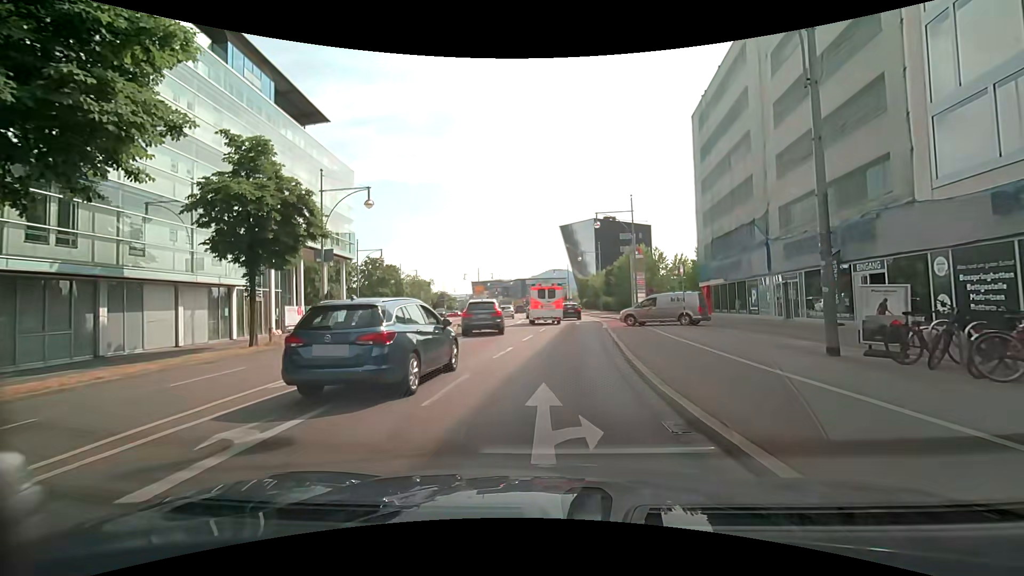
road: primary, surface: asphalt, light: Day
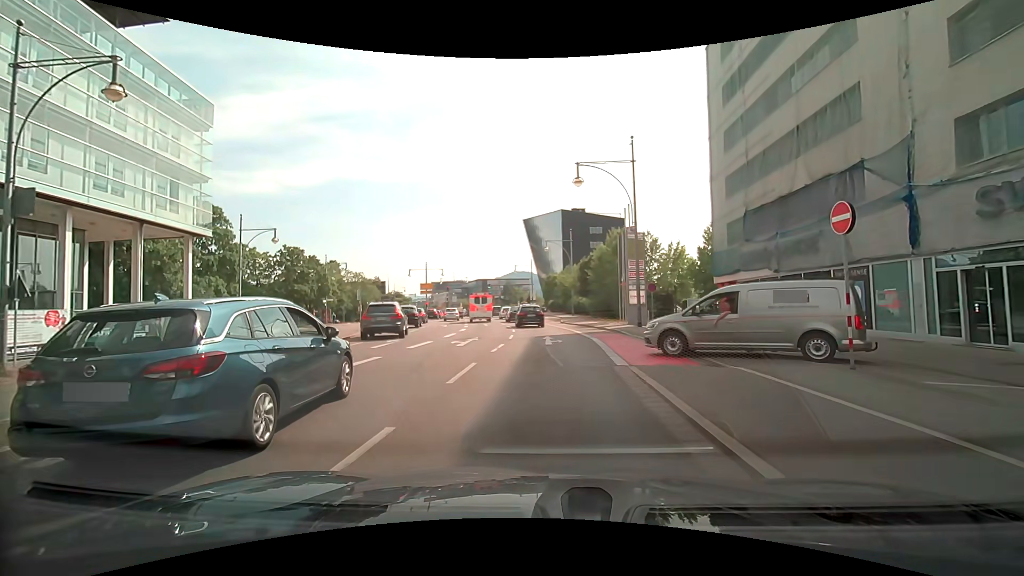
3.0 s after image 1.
(+0.5, +16.1) m; +4°
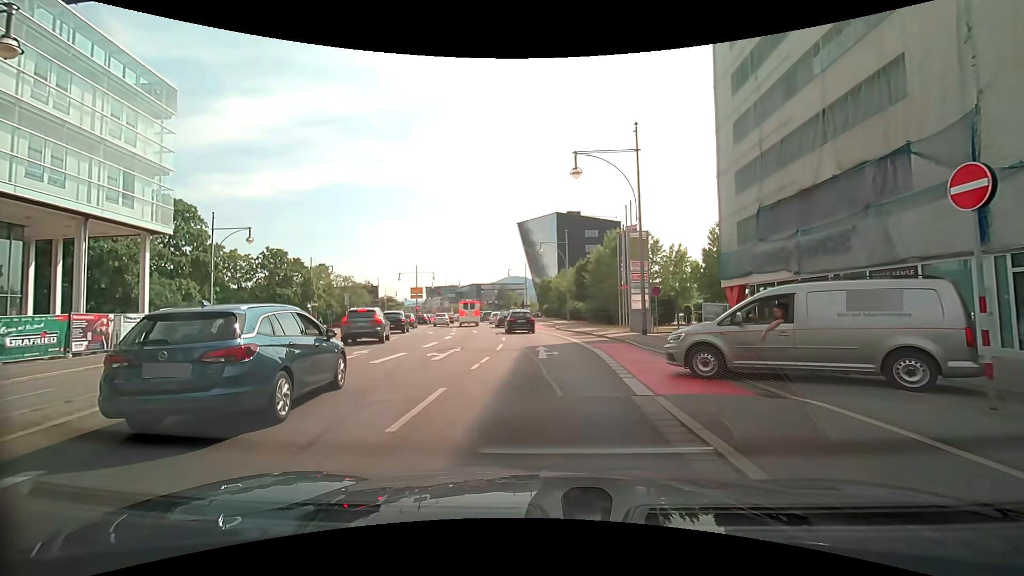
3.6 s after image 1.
(0.0, +2.9) m; +1°
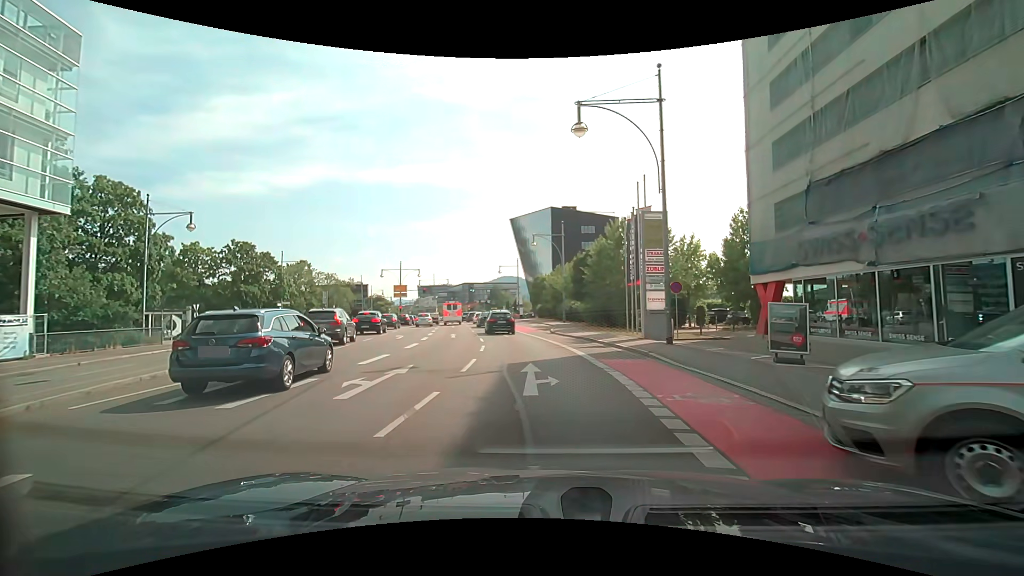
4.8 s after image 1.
(-0.1, +6.2) m; +1°
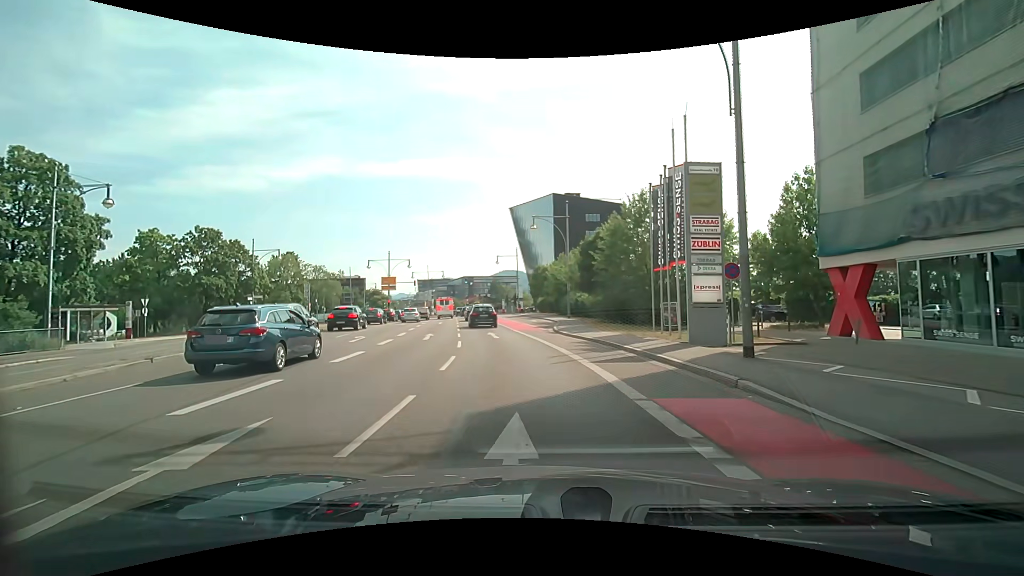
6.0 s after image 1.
(+0.1, +7.1) m; +2°
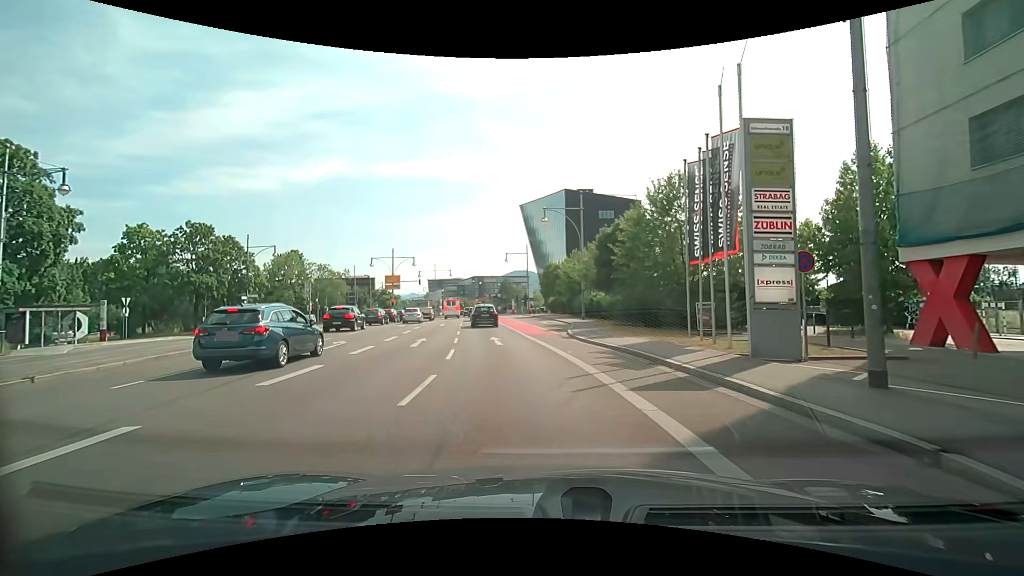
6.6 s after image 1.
(-0.1, +3.9) m; -2°
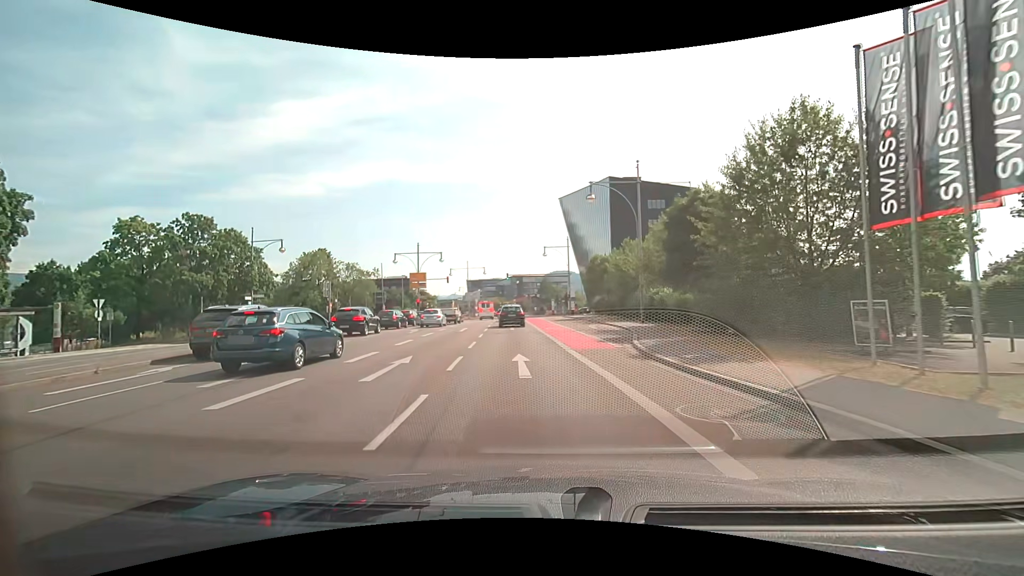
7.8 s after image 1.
(-0.1, +8.4) m; -3°
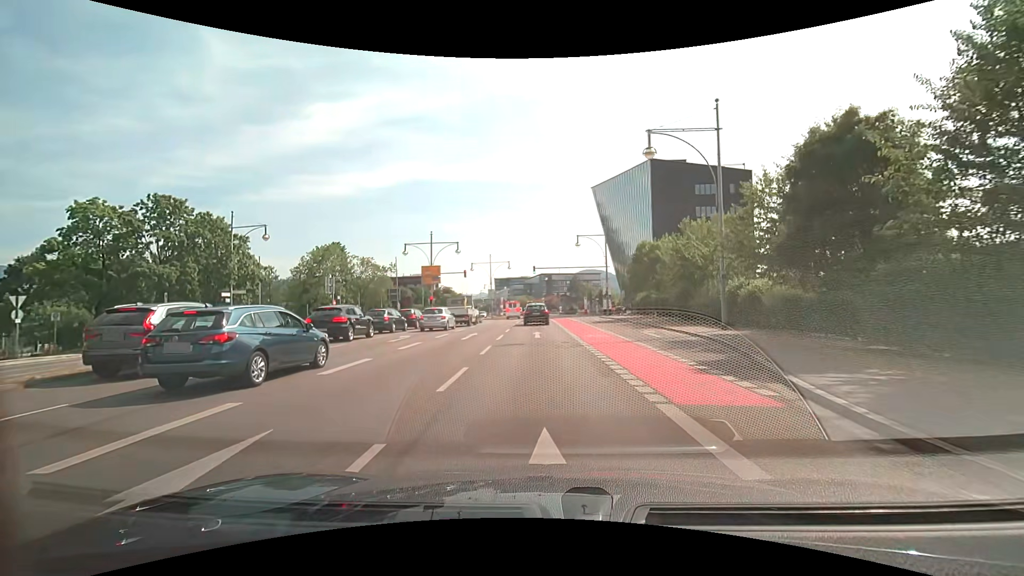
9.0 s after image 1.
(-0.7, +9.1) m; -5°
(0, +10) (0, +20) (0, +30) (0, +40) (-1, +50) (-1, +60) (-1, +70) (-2, +80) (-3, +90) (-4, +100) m
